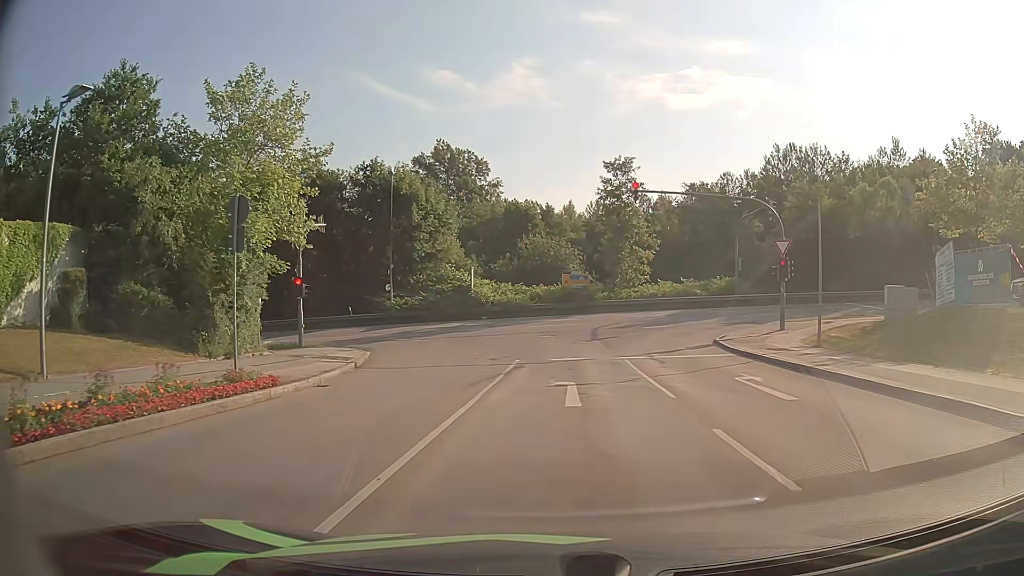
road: residential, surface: asphalt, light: Day
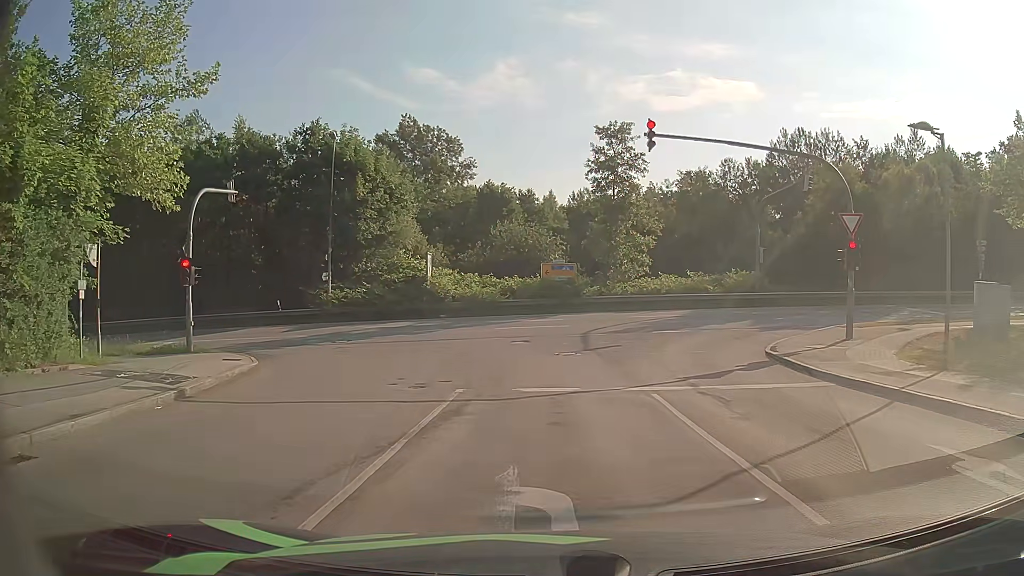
(+0.1, +8.8) m; +1°
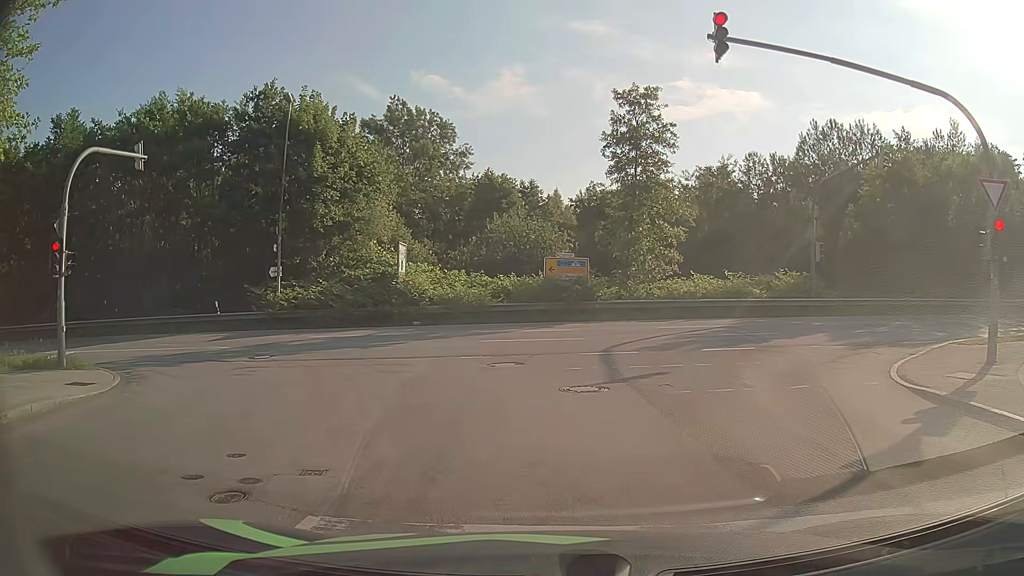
(+0.1, +7.3) m; -1°
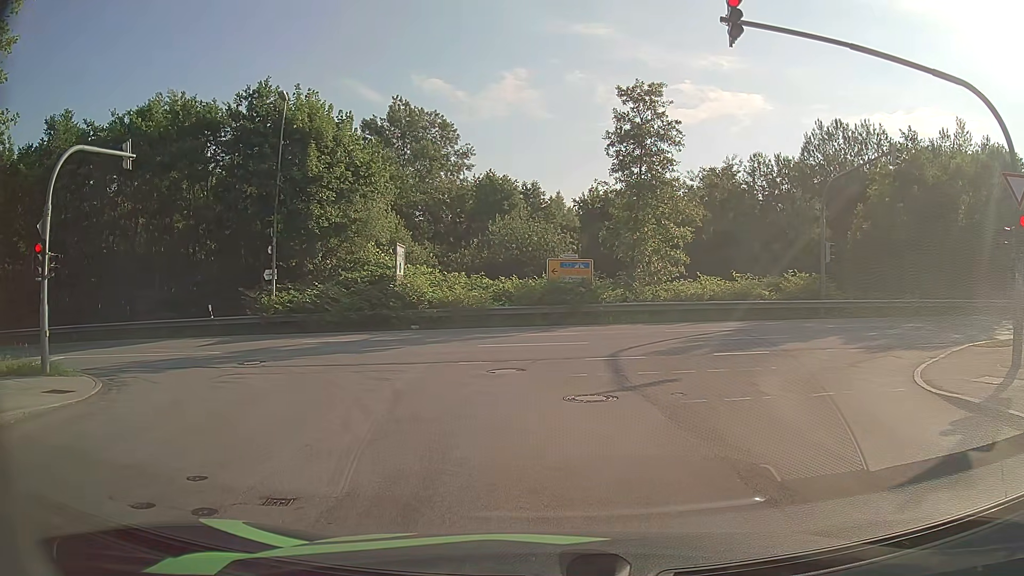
(0.0, +0.8) m; 0°
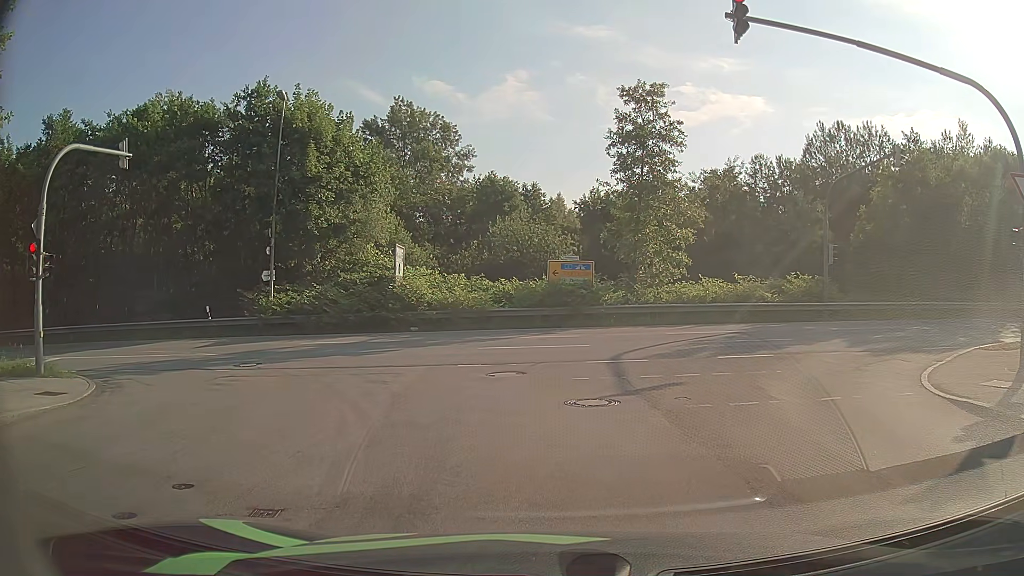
(0.0, +0.3) m; 0°
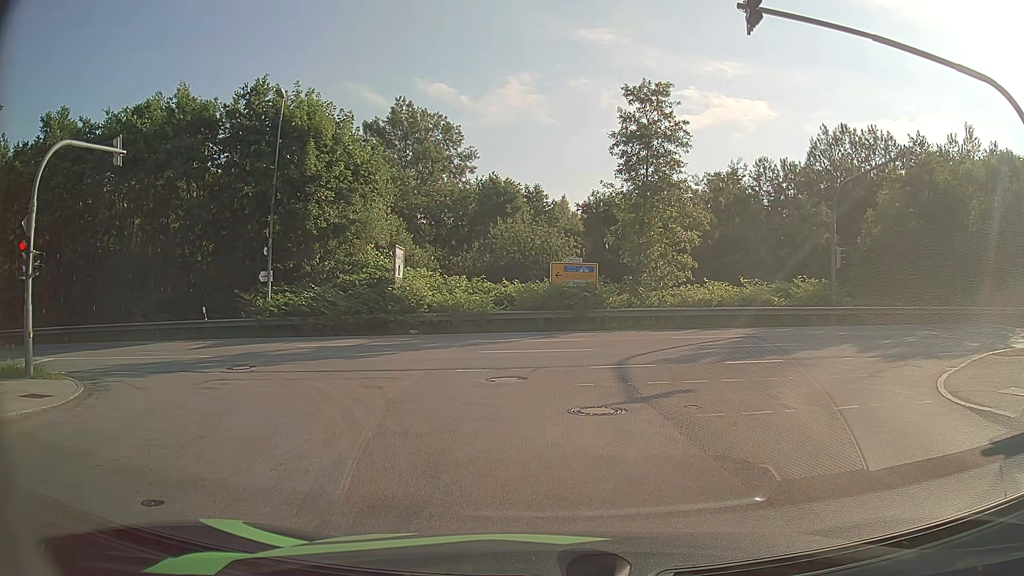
(0.0, +0.6) m; 0°
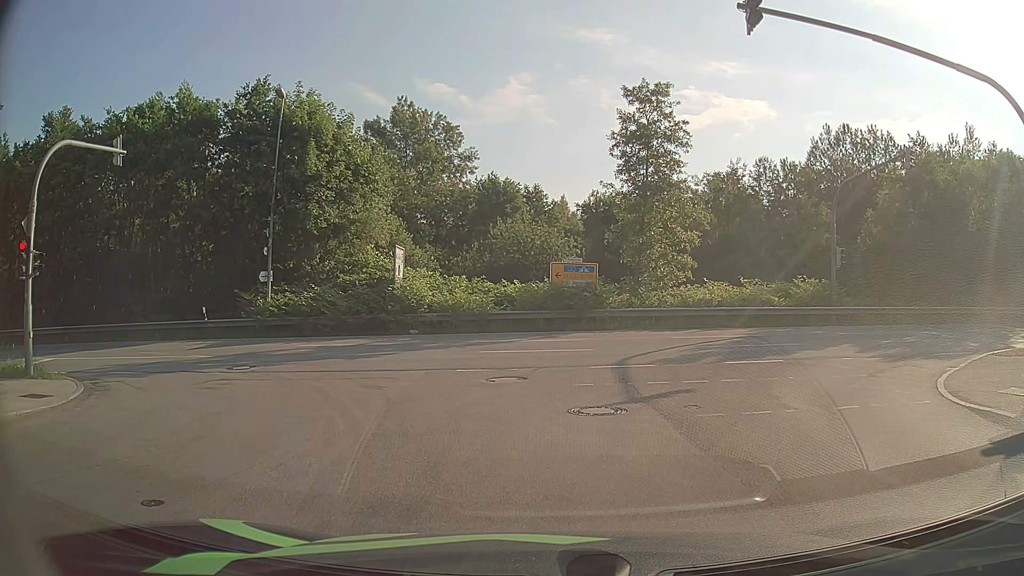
(0.0, 0.0) m; 0°
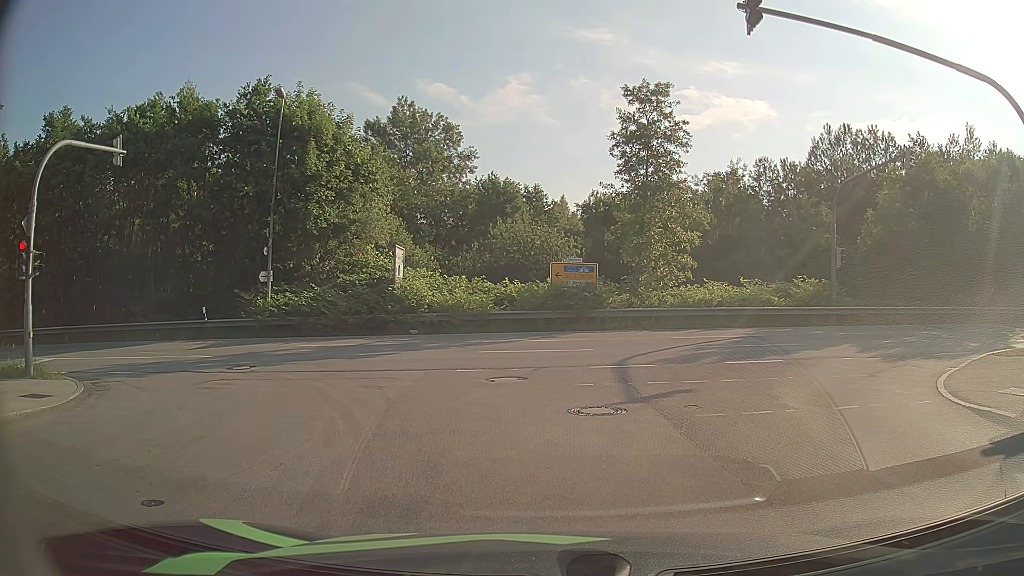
(0.0, 0.0) m; 0°
